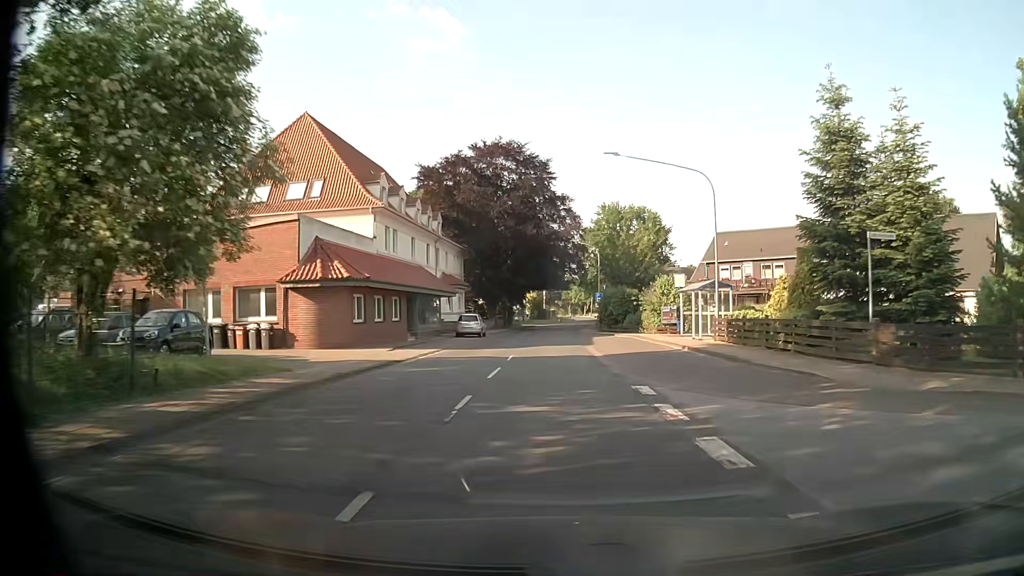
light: Day
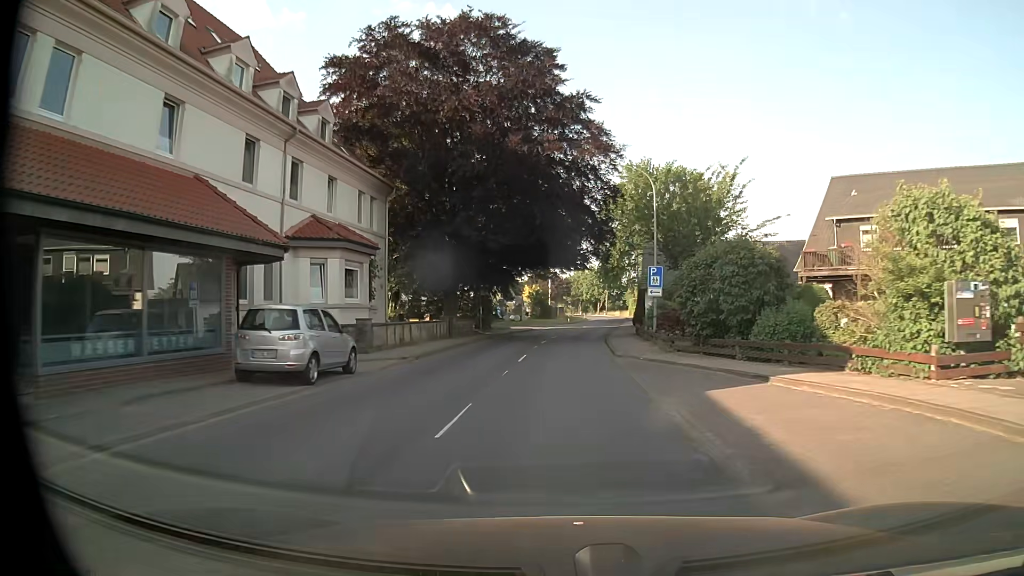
(0.0, +31.2) m; -1°
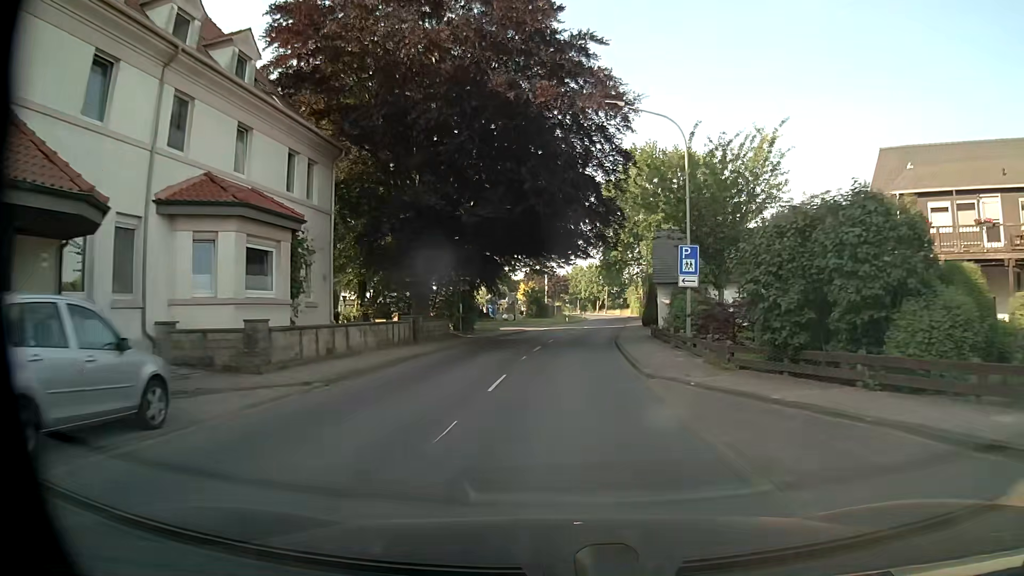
(+0.1, +8.0) m; +1°
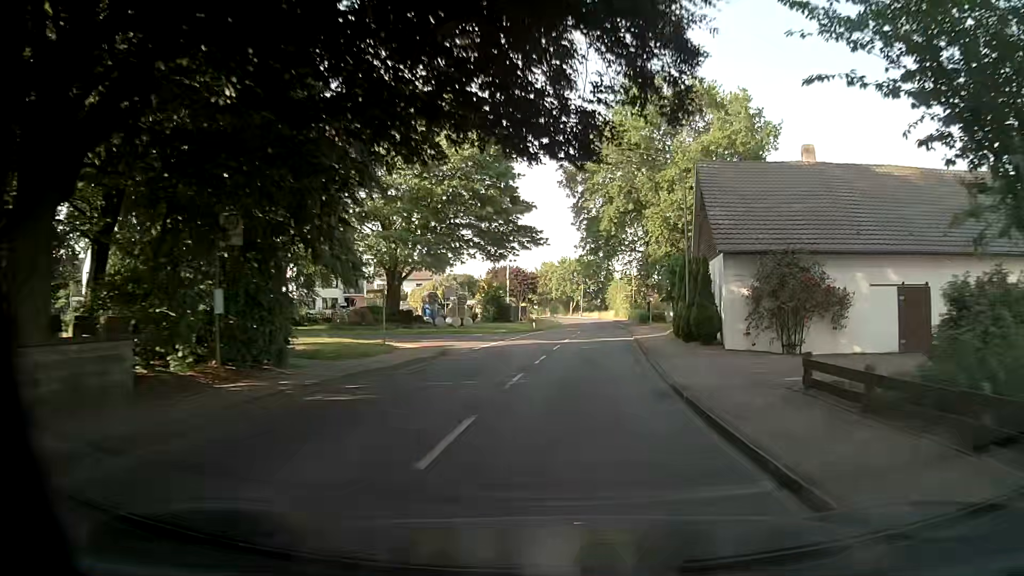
(+0.4, +24.1) m; +3°
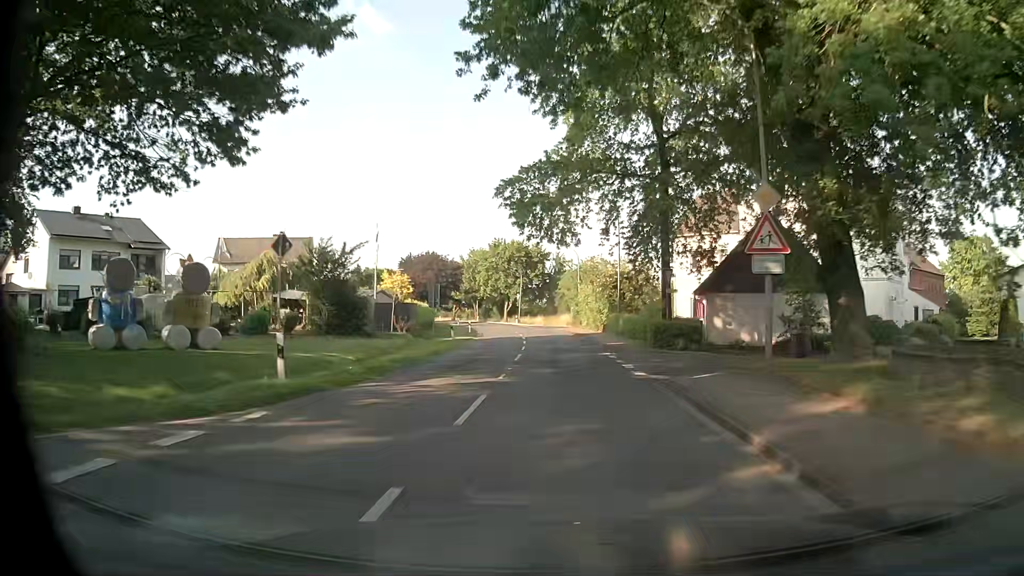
(+2.1, +40.1) m; +5°
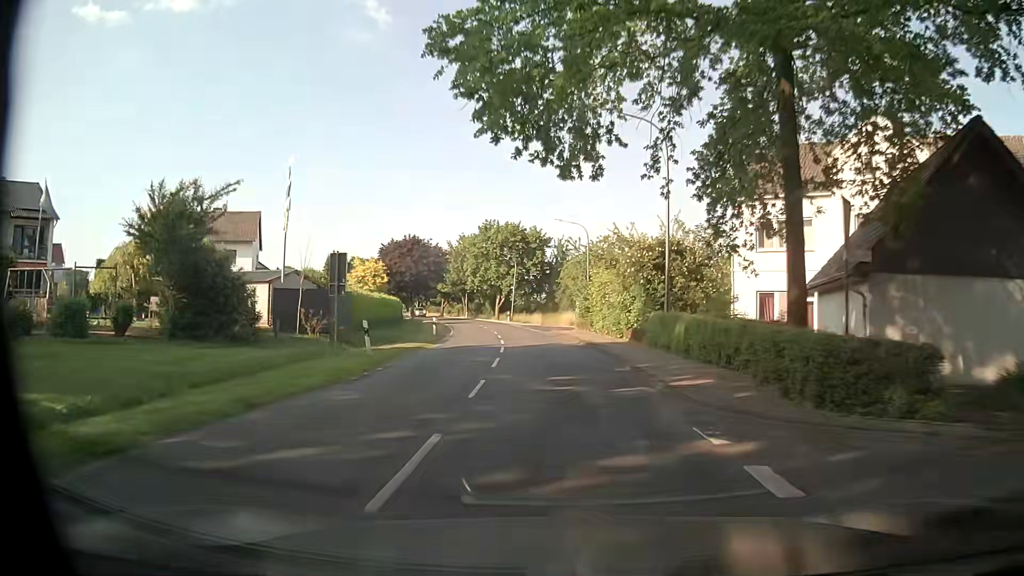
(-0.1, +16.0) m; -1°
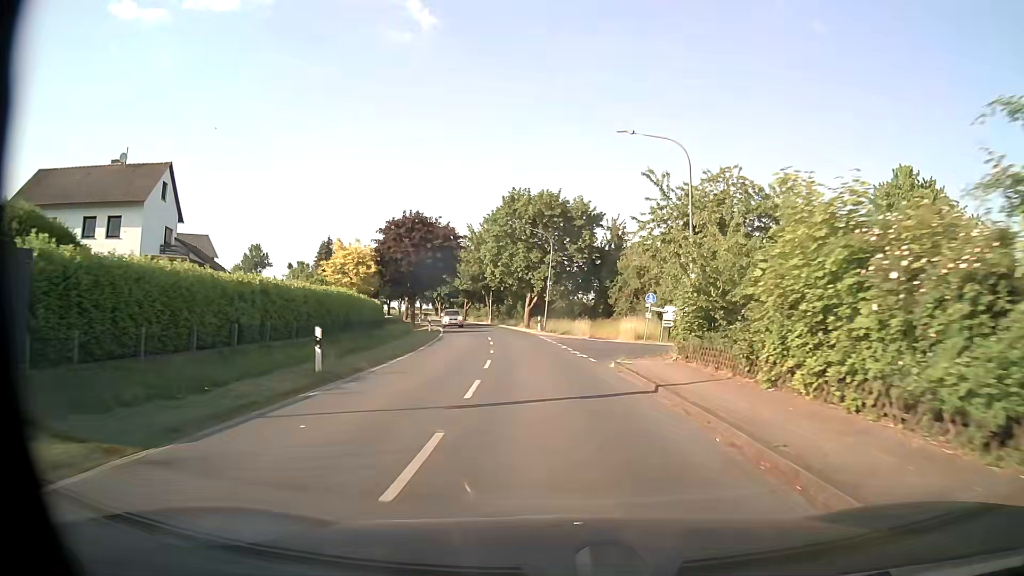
(-0.3, +24.3) m; -3°
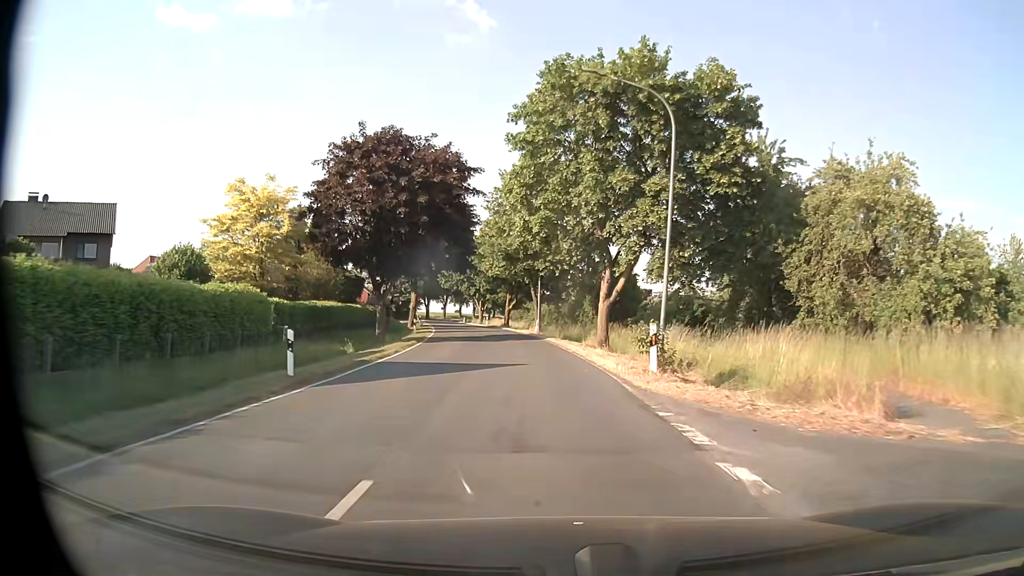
(-1.6, +32.9) m; -6°
